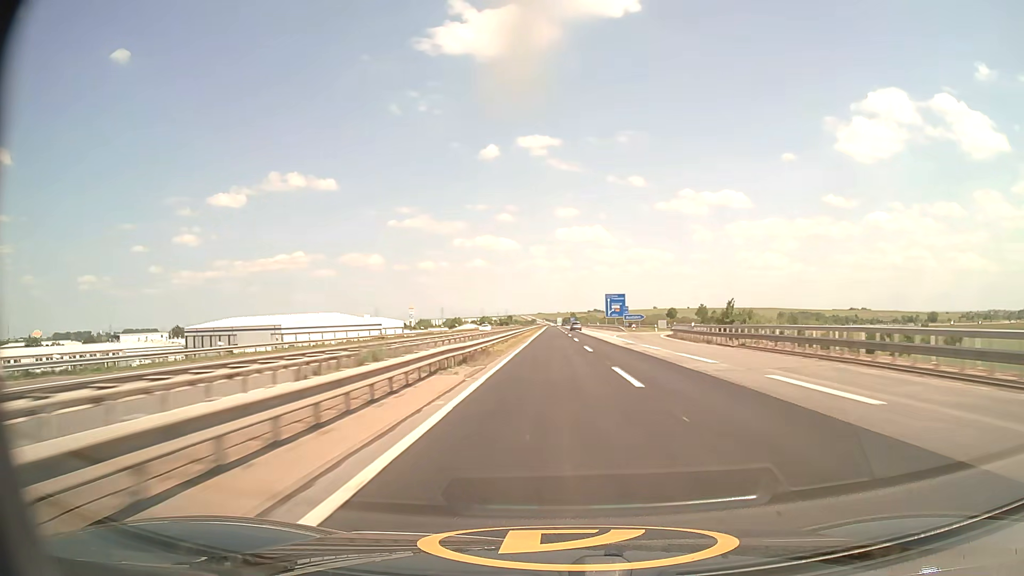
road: motorway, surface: asphalt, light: Day
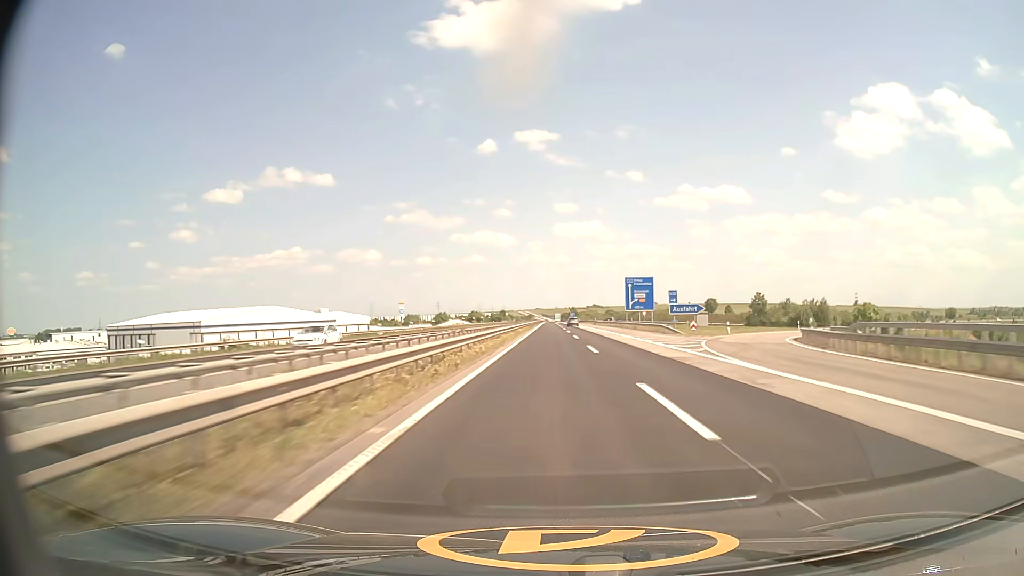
(0.0, +42.7) m; 0°
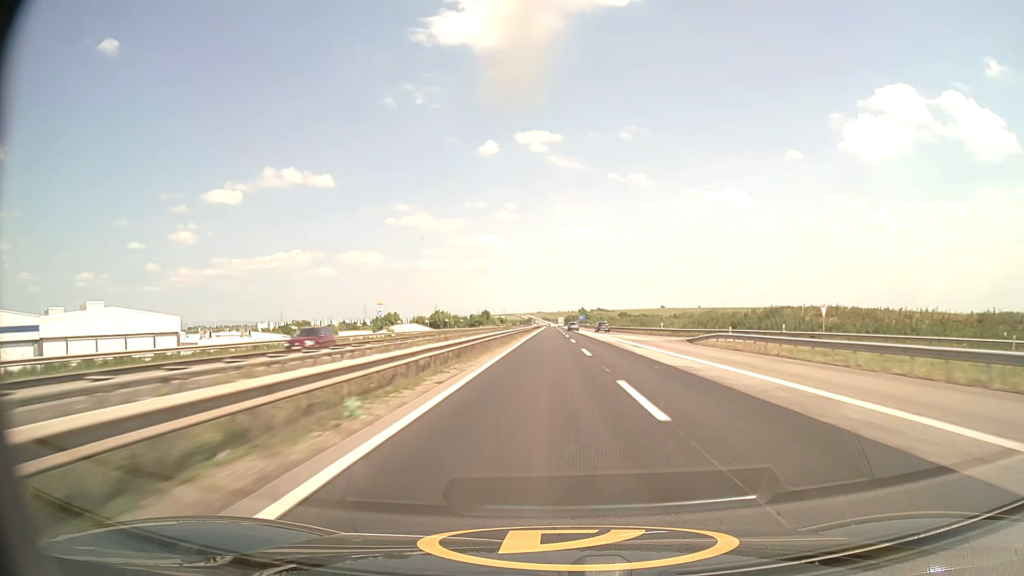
(-0.4, +106.1) m; 0°
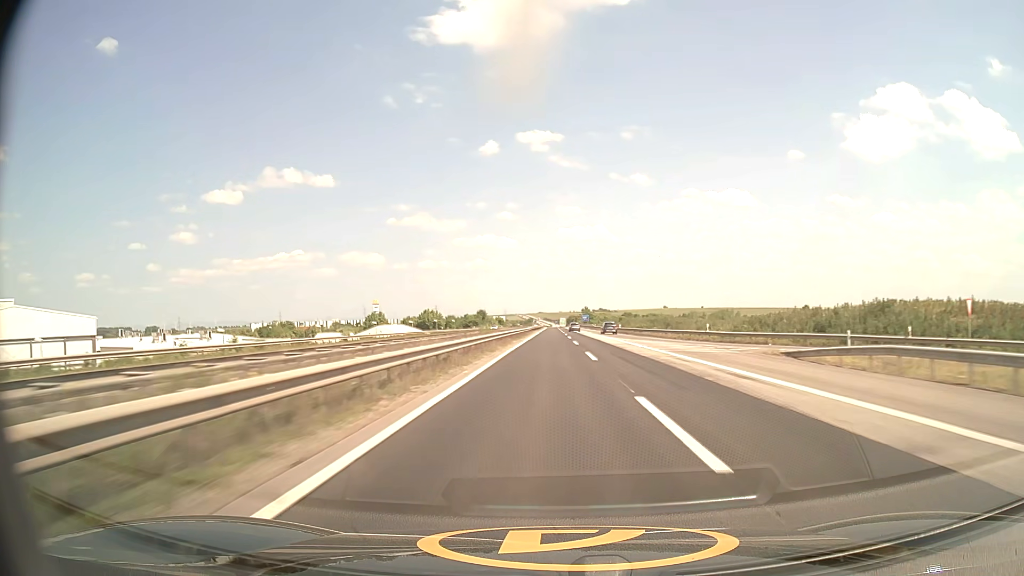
(0.0, +21.2) m; 0°
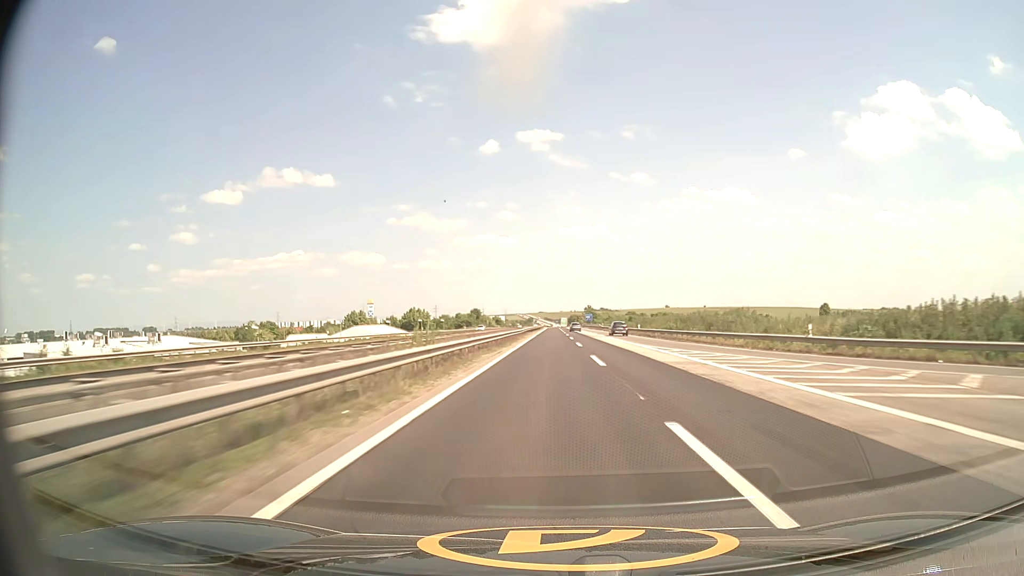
(0.0, +21.2) m; 0°
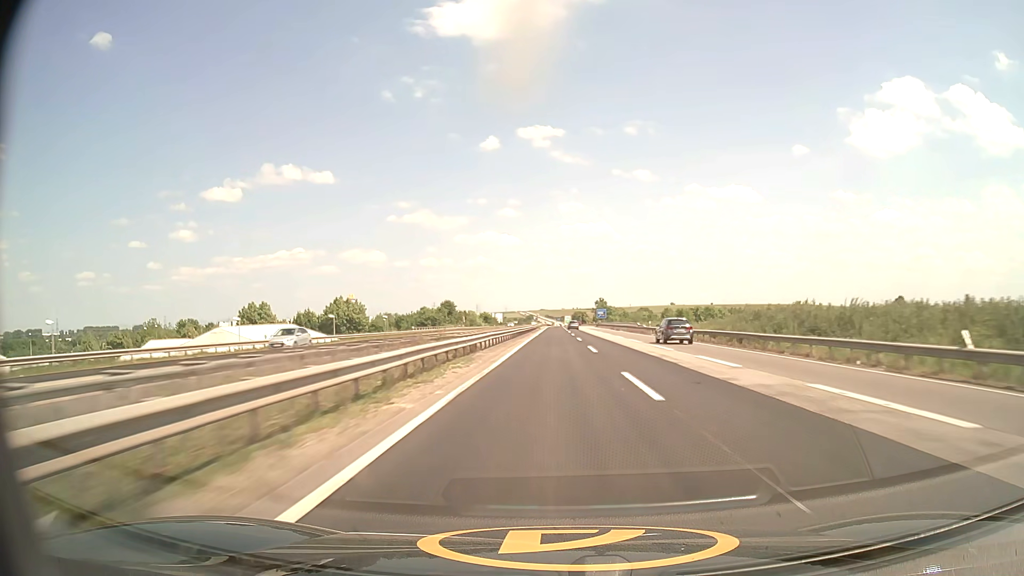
(-0.1, +63.6) m; 0°
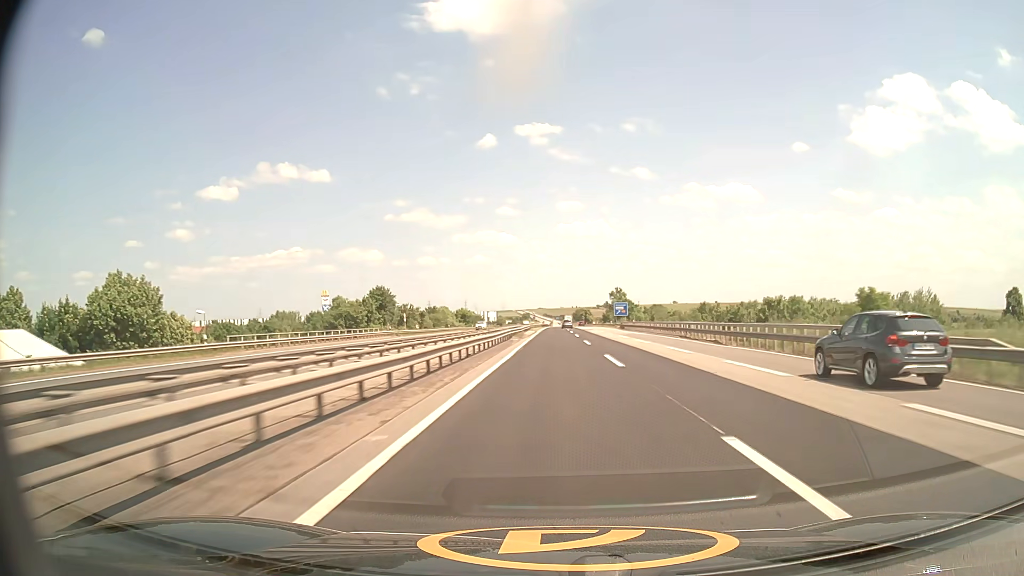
(0.0, +63.7) m; 0°
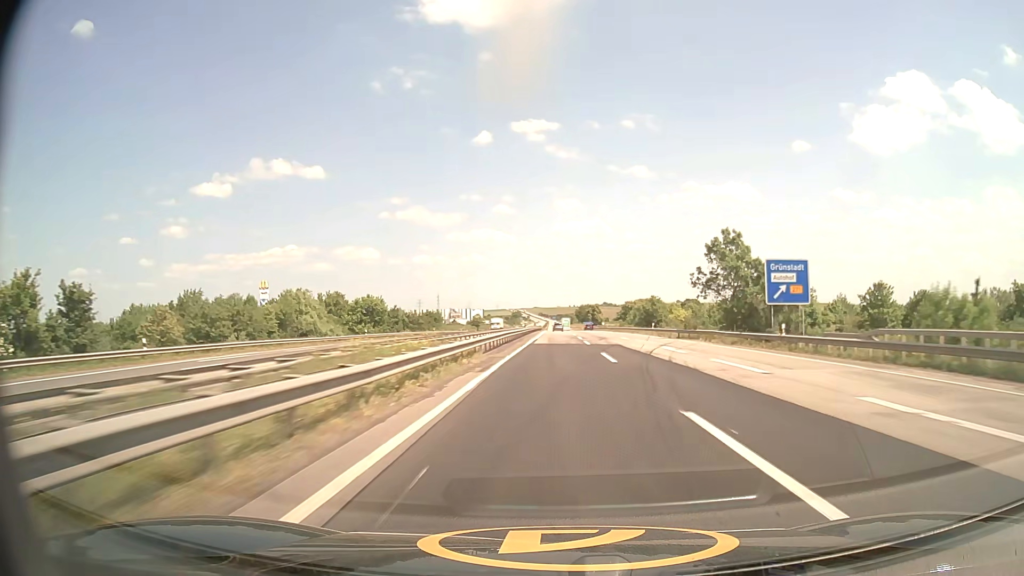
(+0.2, +105.7) m; 0°
(0, +10) (0, +20) (0, +30) (0, +40) (0, +50) (0, +60) (0, +70) (0, +80) (0, +90) (+1, +100) m
